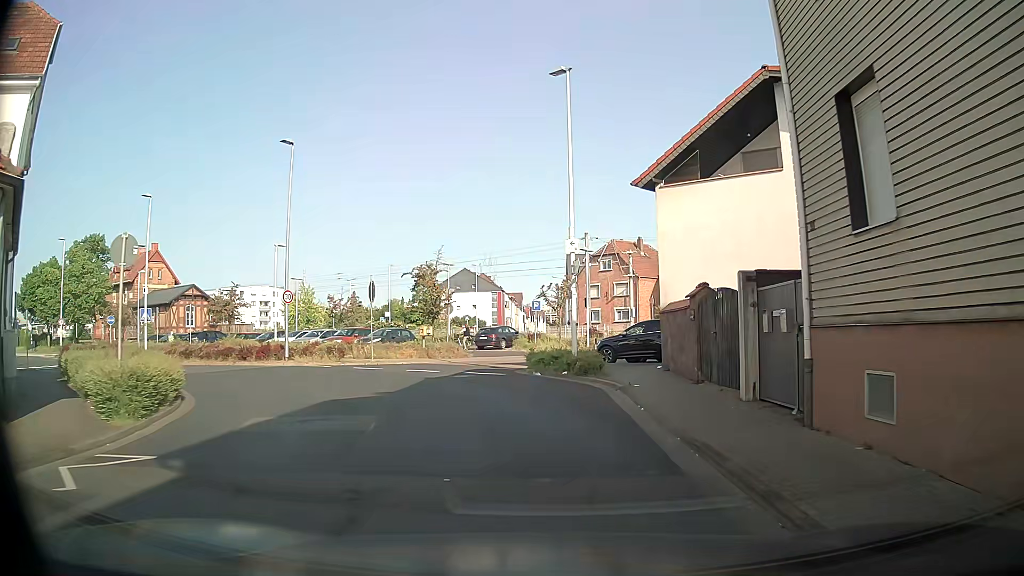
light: Day
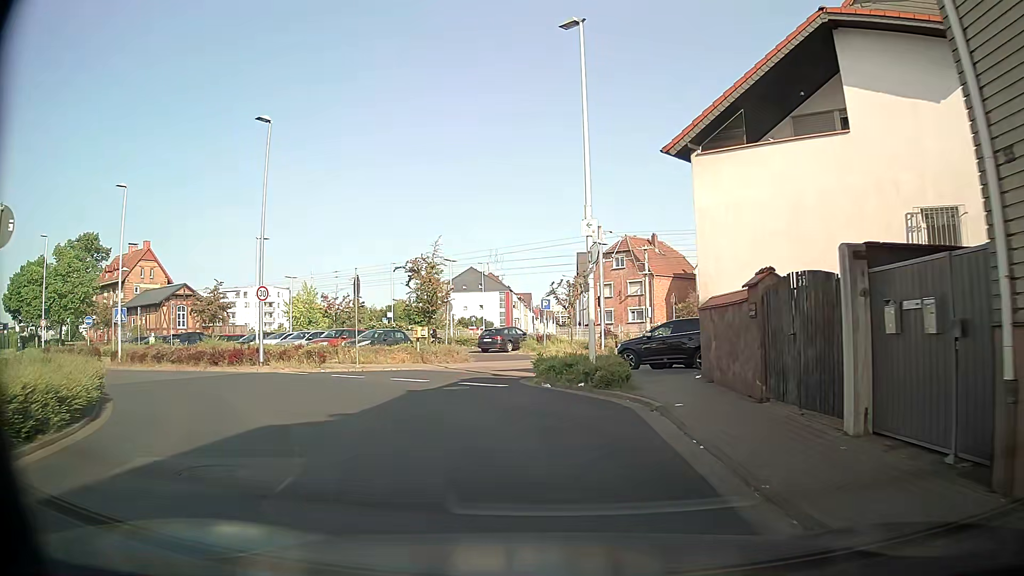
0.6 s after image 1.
(-0.1, +3.8) m; -1°
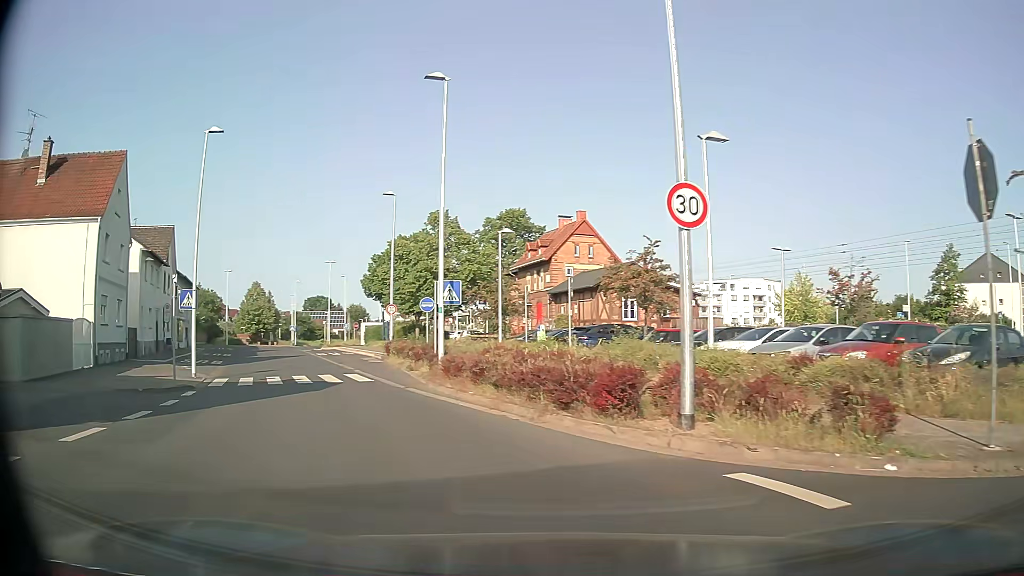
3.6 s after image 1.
(-5.4, +16.9) m; -43°
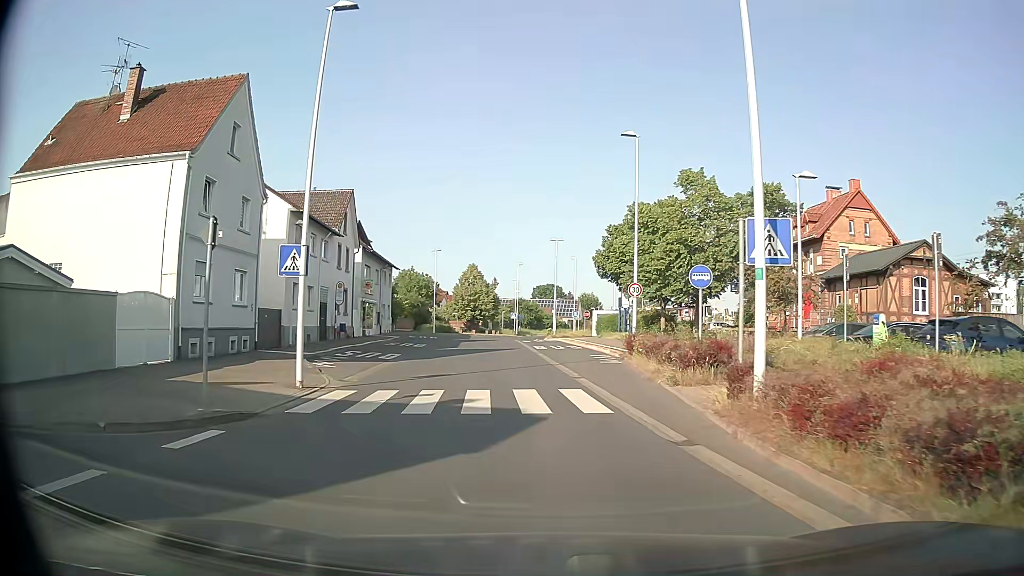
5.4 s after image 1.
(-2.1, +10.7) m; -19°
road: tertiary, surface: asphalt
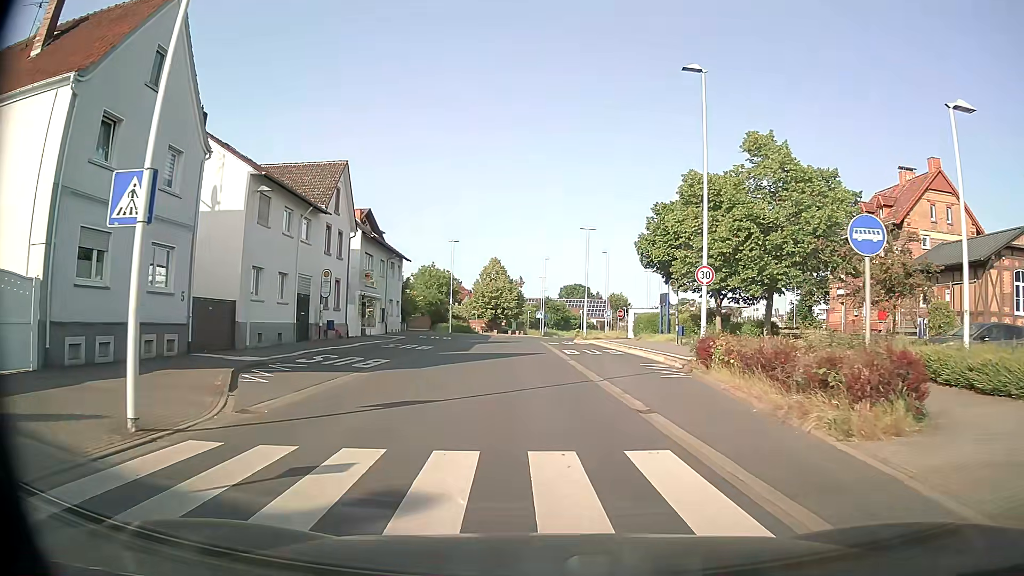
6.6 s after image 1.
(-0.1, +8.1) m; -2°
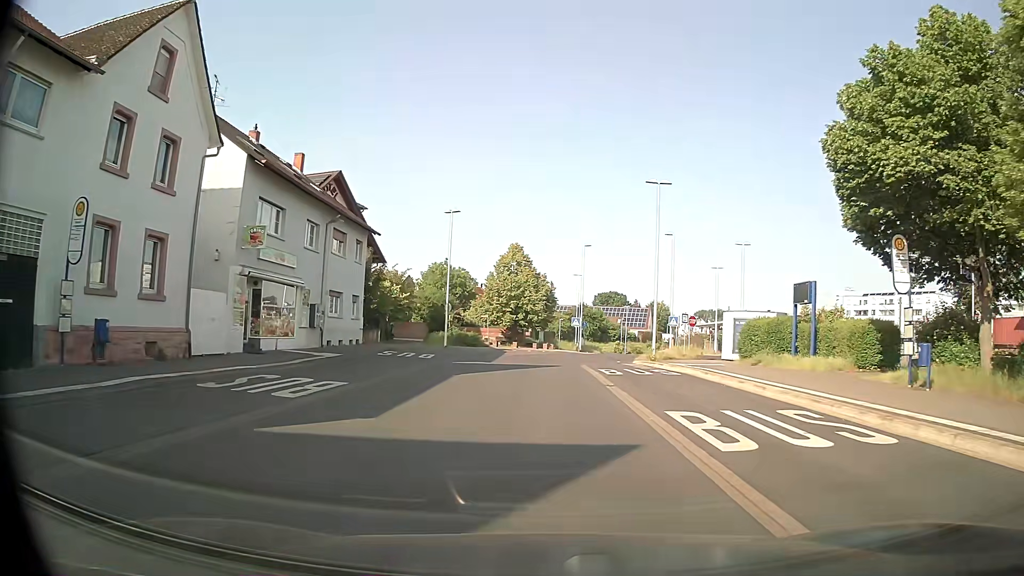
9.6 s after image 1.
(-0.5, +22.8) m; -3°
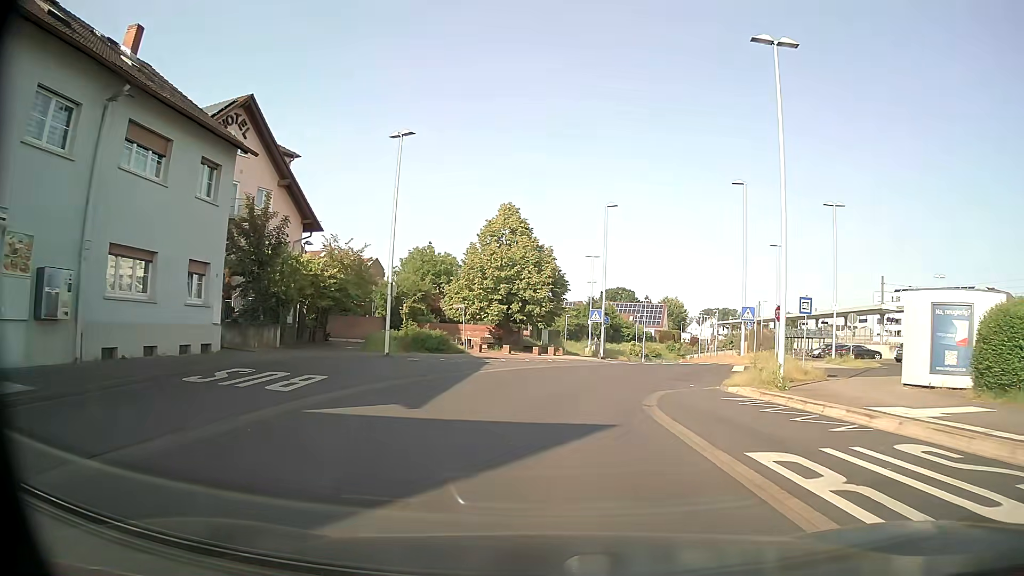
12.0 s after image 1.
(-0.1, +19.0) m; 0°
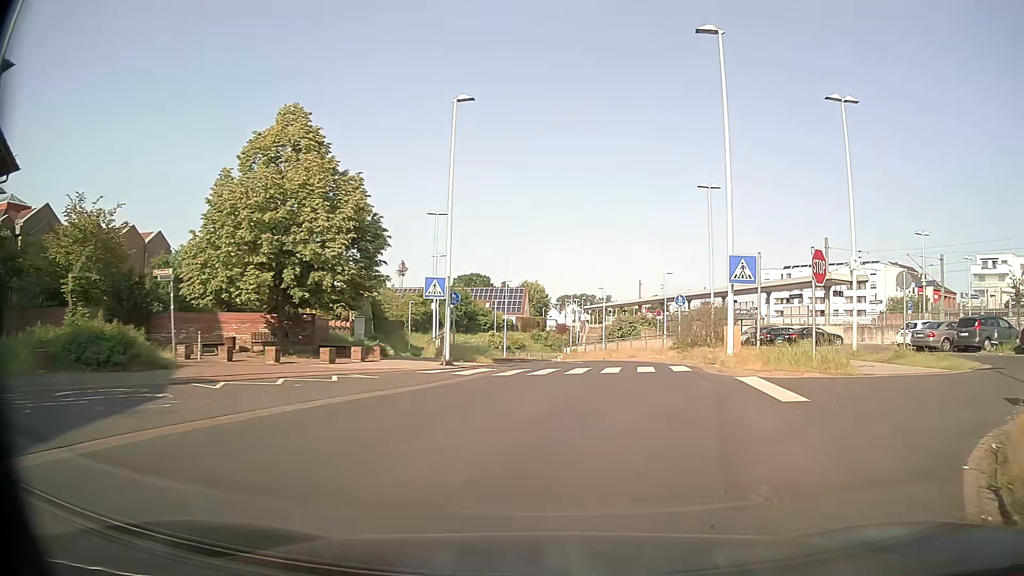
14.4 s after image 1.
(+1.5, +18.3) m; +13°
(+1, +10) (+2, +20) (+2, +30) (+1, +40) (-1, +50) (-3, +59) (-3, +69) (0, +79) (+4, +88) (+11, +95) m
